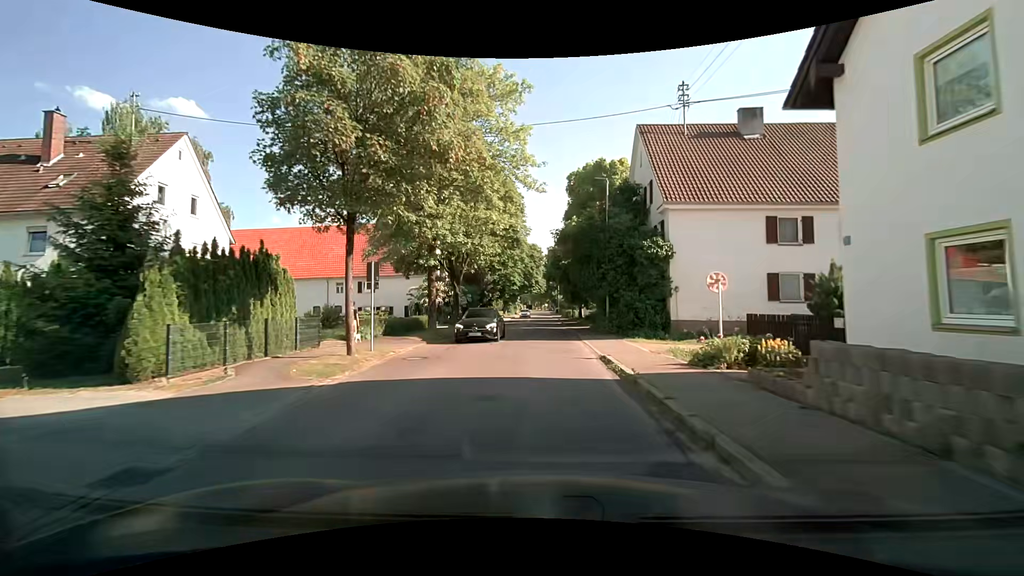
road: tertiary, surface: asphalt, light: Day
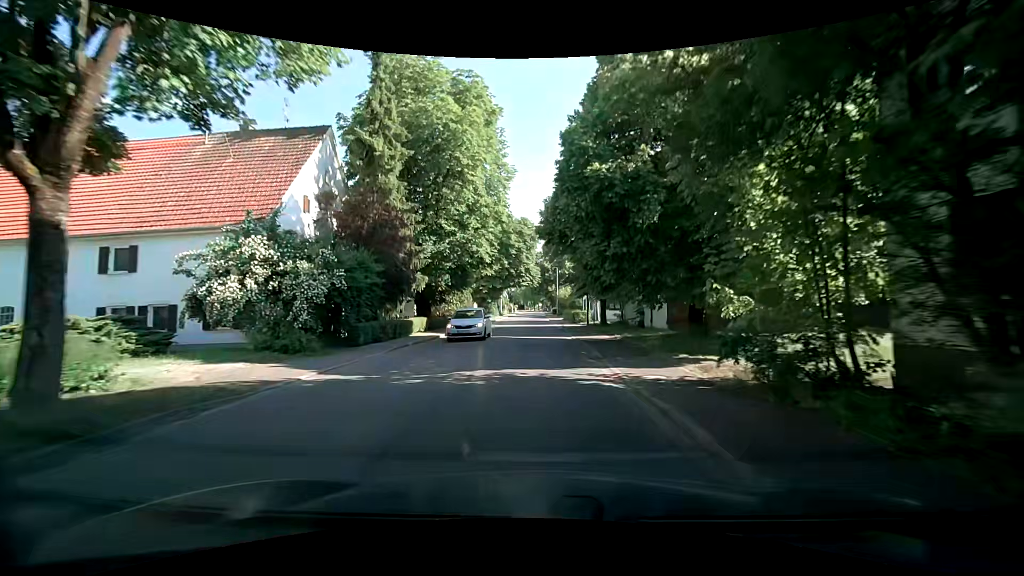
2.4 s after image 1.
(+0.5, +26.8) m; +1°
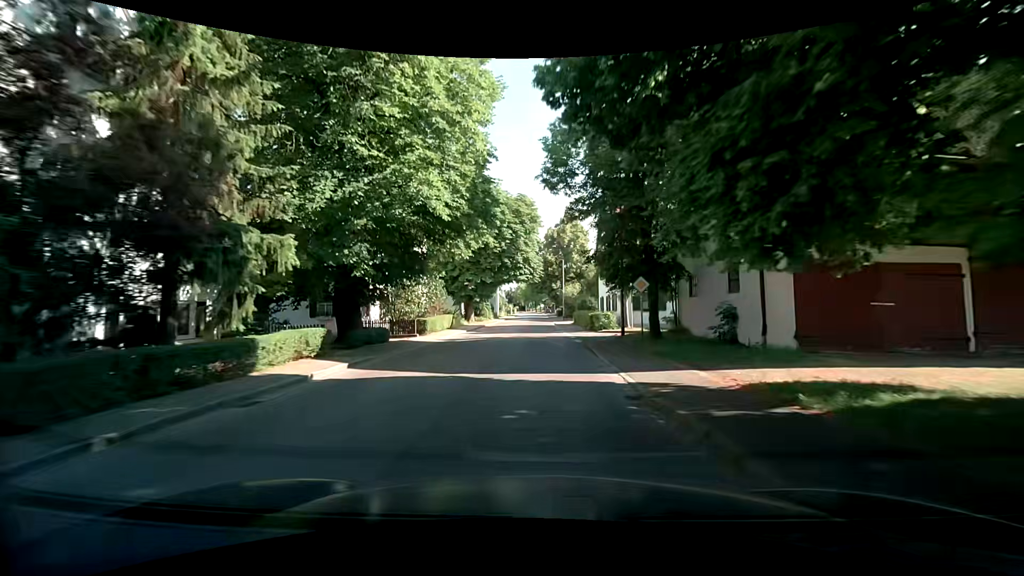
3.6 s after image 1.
(-0.2, +14.0) m; -1°
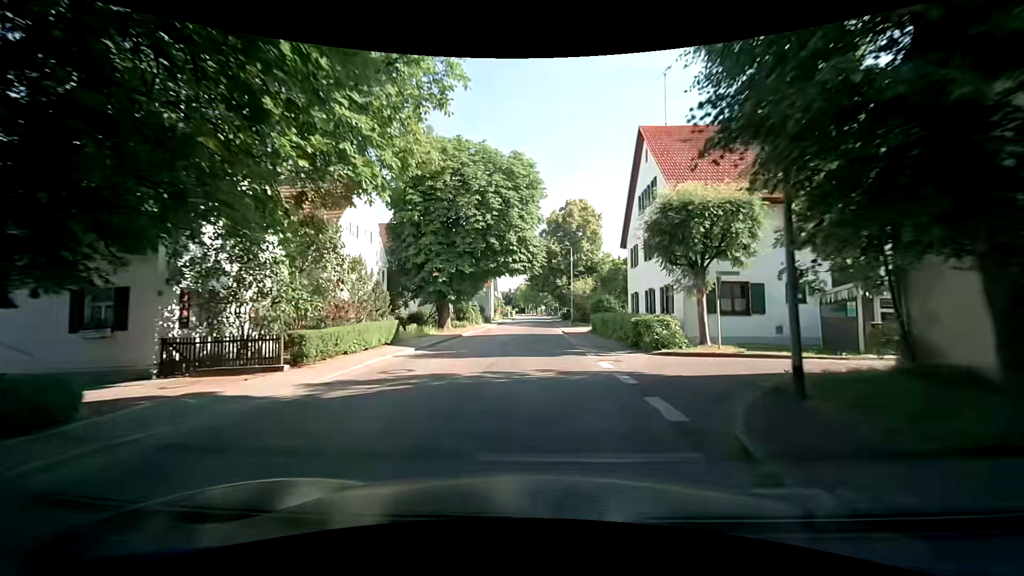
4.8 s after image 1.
(0.0, +14.4) m; 0°
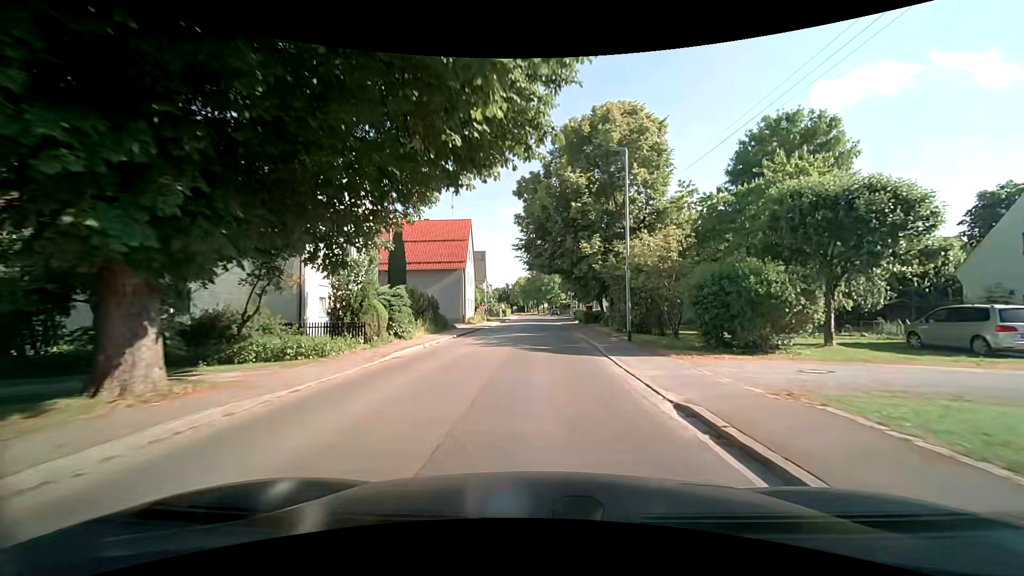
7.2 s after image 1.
(-0.3, +29.8) m; -1°
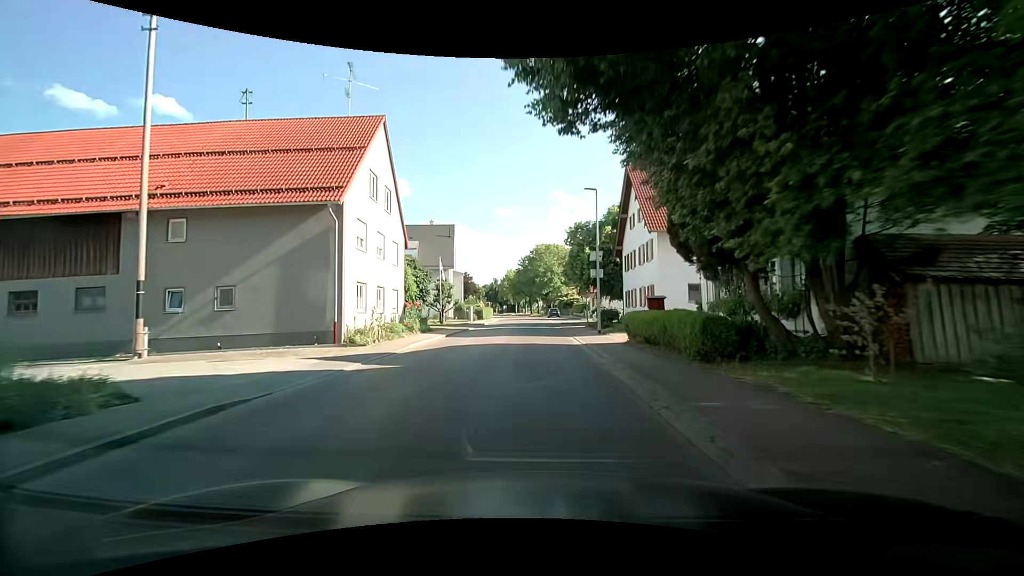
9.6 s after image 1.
(+0.6, +30.0) m; +1°
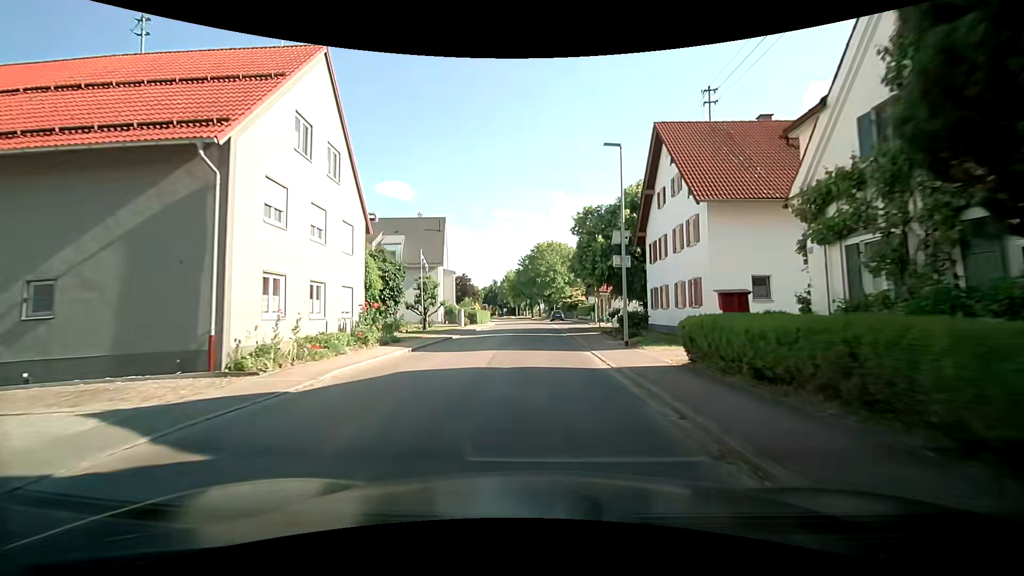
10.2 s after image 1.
(-0.1, +7.5) m; -1°
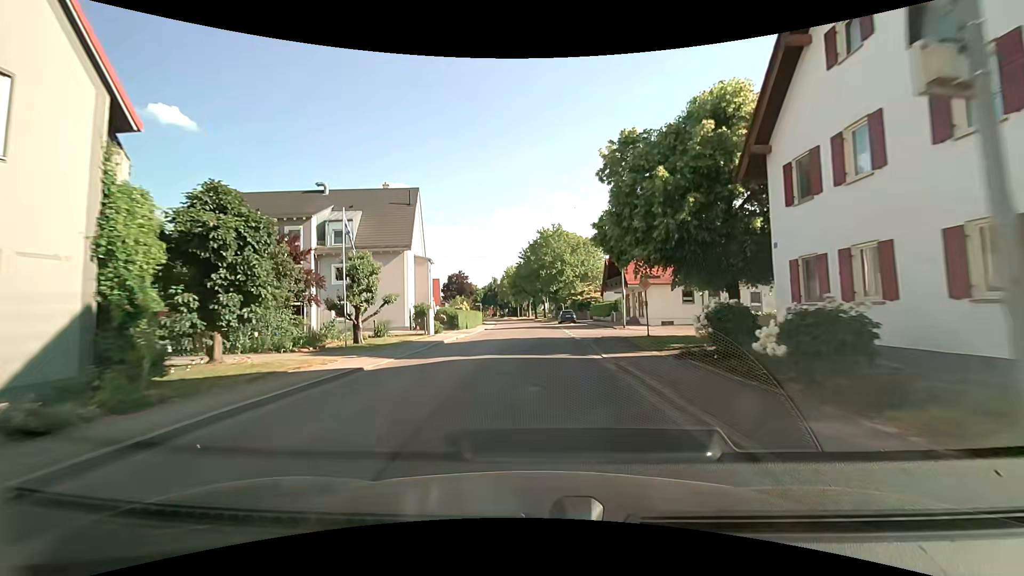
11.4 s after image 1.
(+0.2, +15.1) m; 0°
(0, +10) (0, +20) (0, +30) (0, +40) (0, +50) (0, +60) (-1, +70) (-2, +80) (-3, +90) (-5, +100) m
